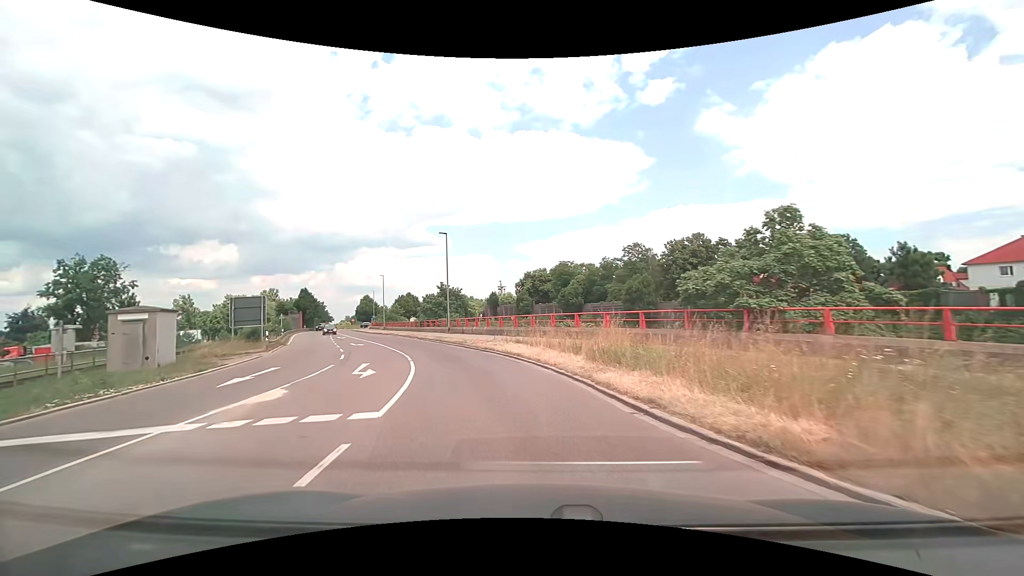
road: secondary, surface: asphalt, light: Day
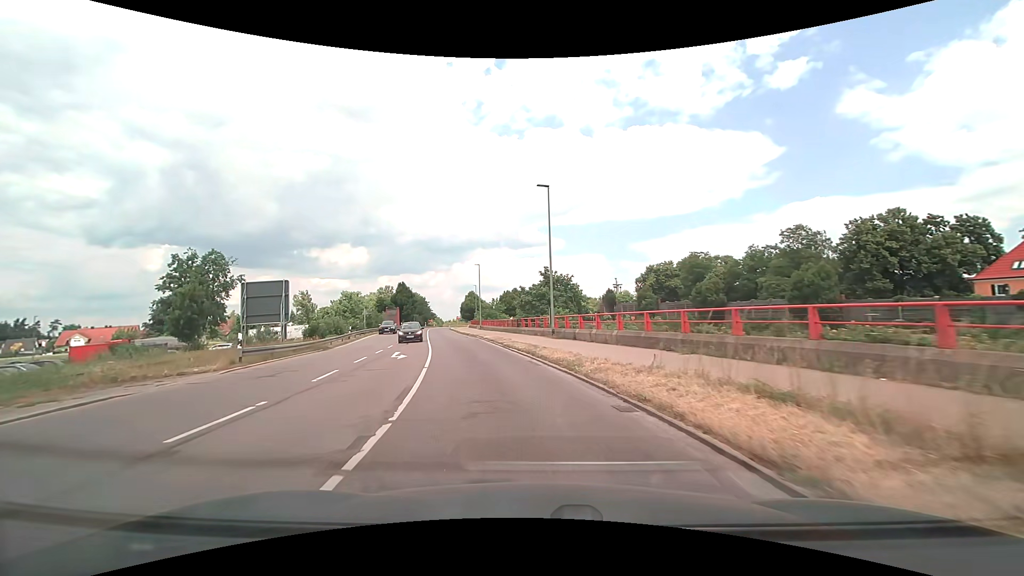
(-1.9, +15.7) m; -13°
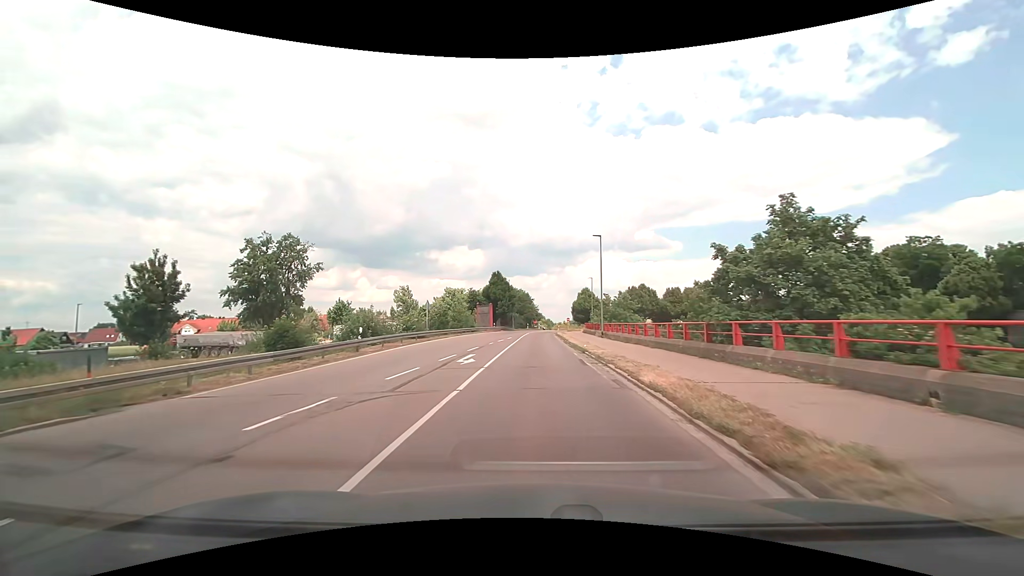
(-3.0, +24.1) m; -13°
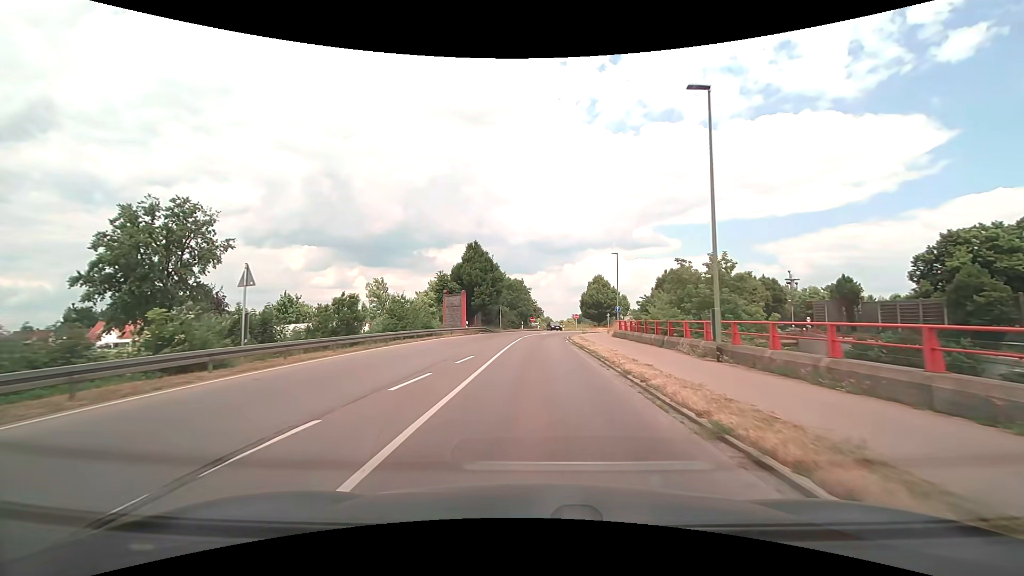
(+0.1, +27.3) m; +1°
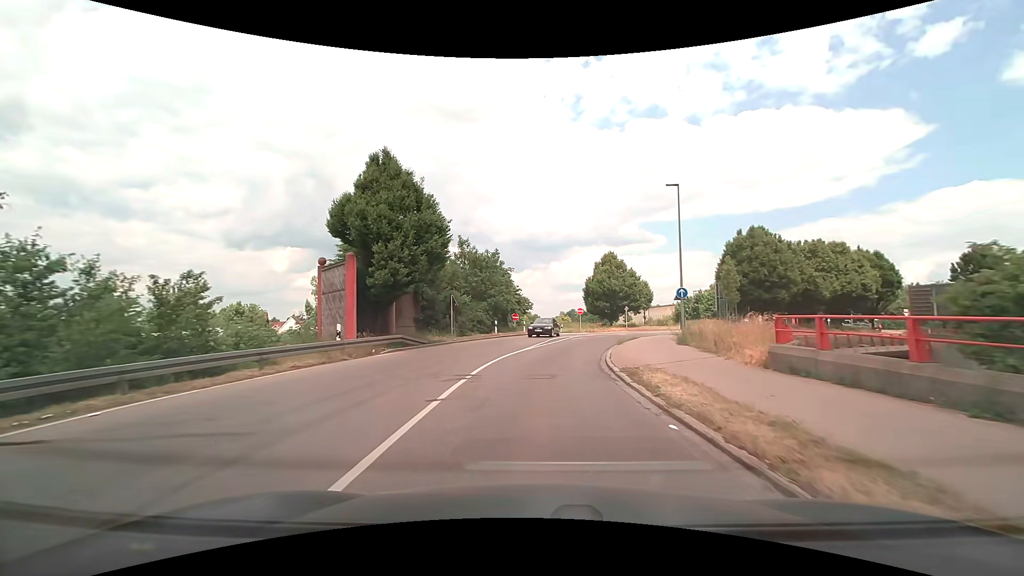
(0.0, +27.3) m; +1°
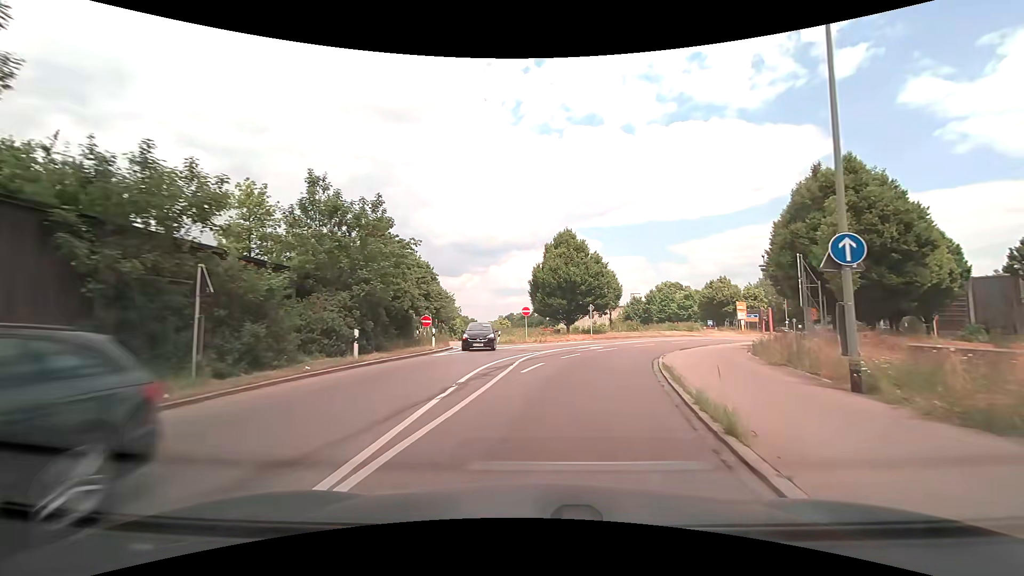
(+0.8, +18.9) m; +7°
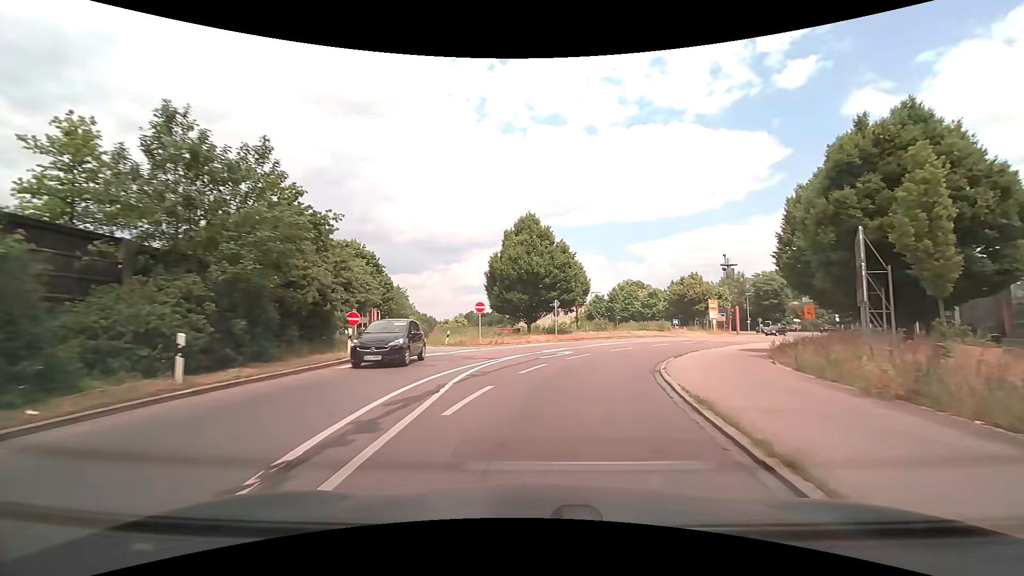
(+0.2, +6.2) m; +4°
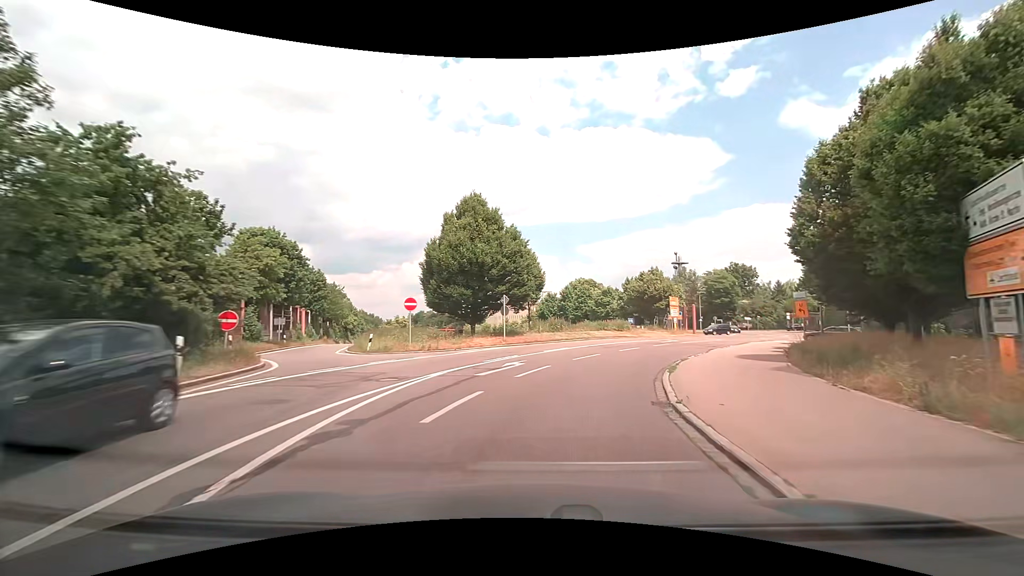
(+0.3, +6.2) m; +6°
(+1, +10) (+3, +20) (+7, +29) (+13, +37) (+19, +45) (+25, +53) (+31, +61) (+36, +70) (+40, +79) (+42, +88) m
